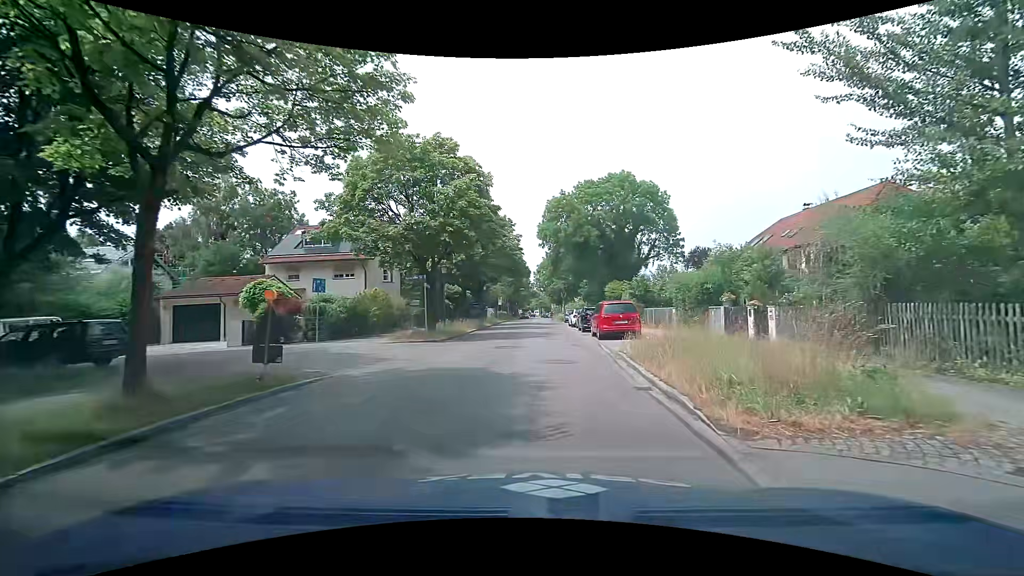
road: tertiary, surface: asphalt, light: Day
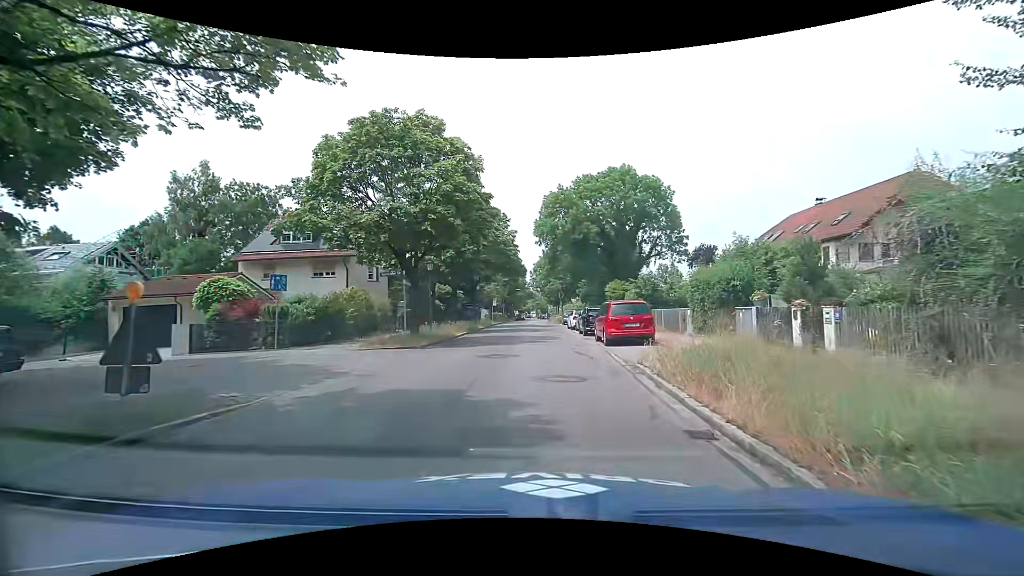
(0.0, +3.2) m; 0°
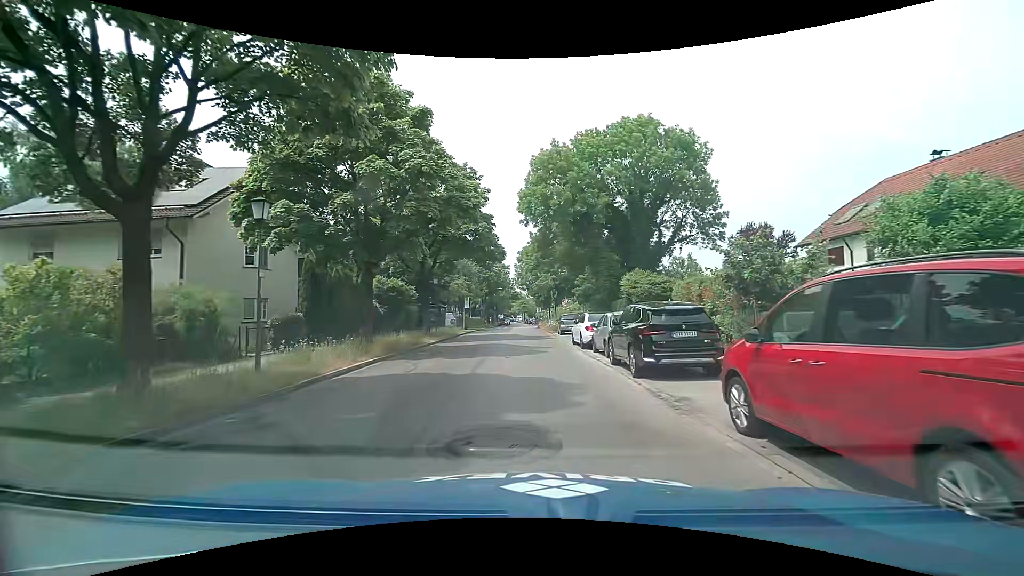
(+0.2, +16.6) m; +1°
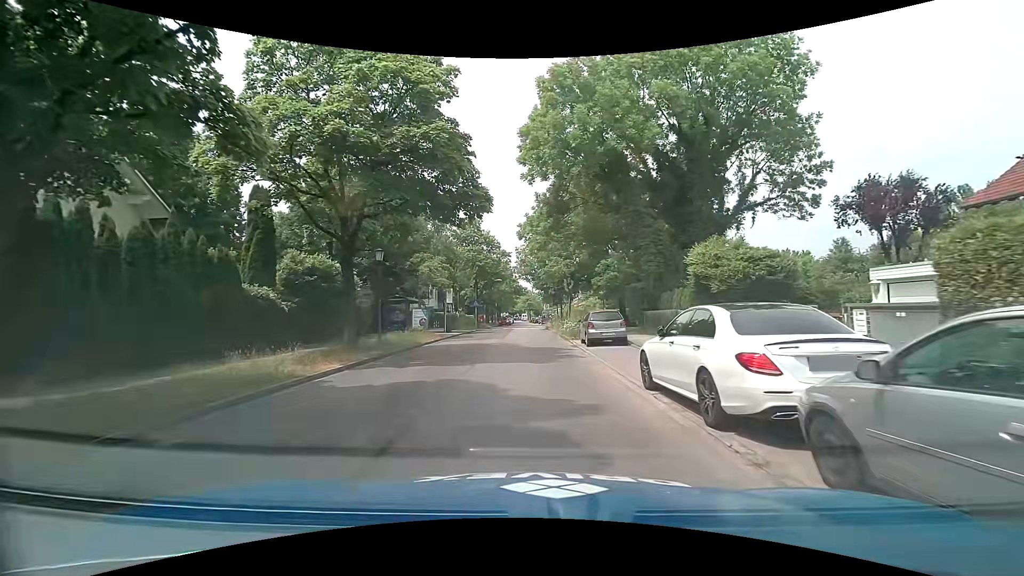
(0.0, +14.2) m; -1°
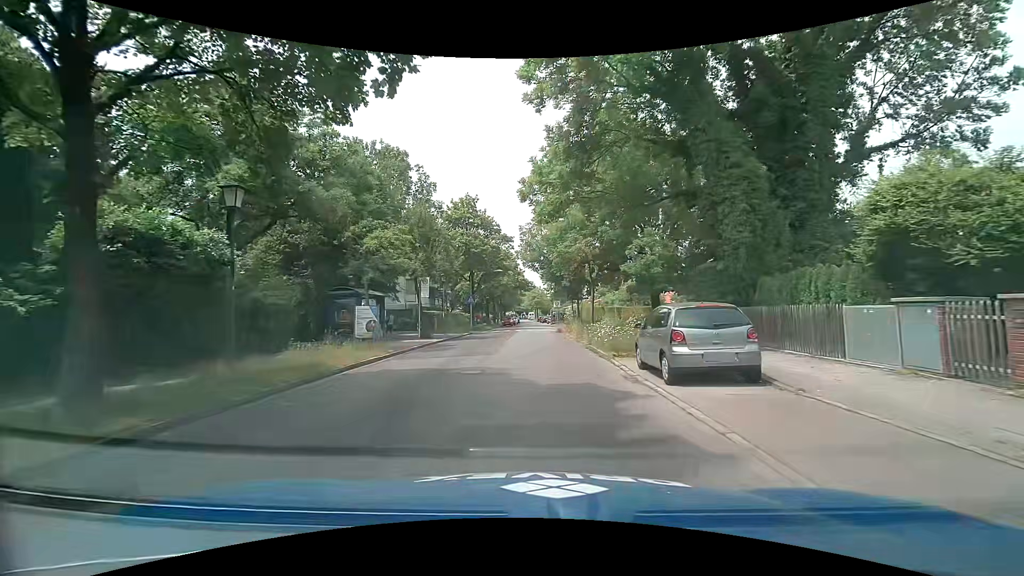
(0.0, +11.1) m; 0°
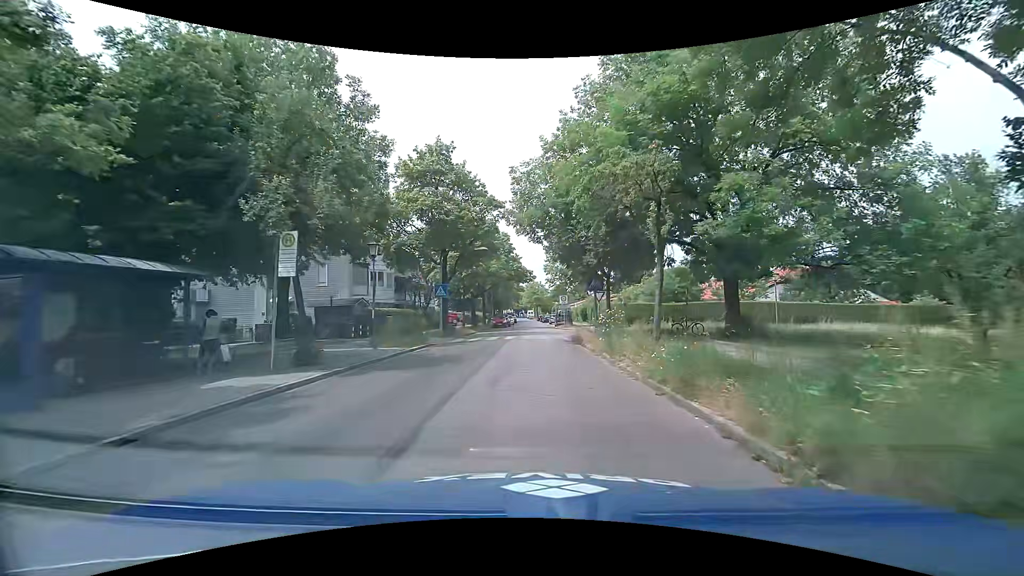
(+0.1, +15.4) m; +1°
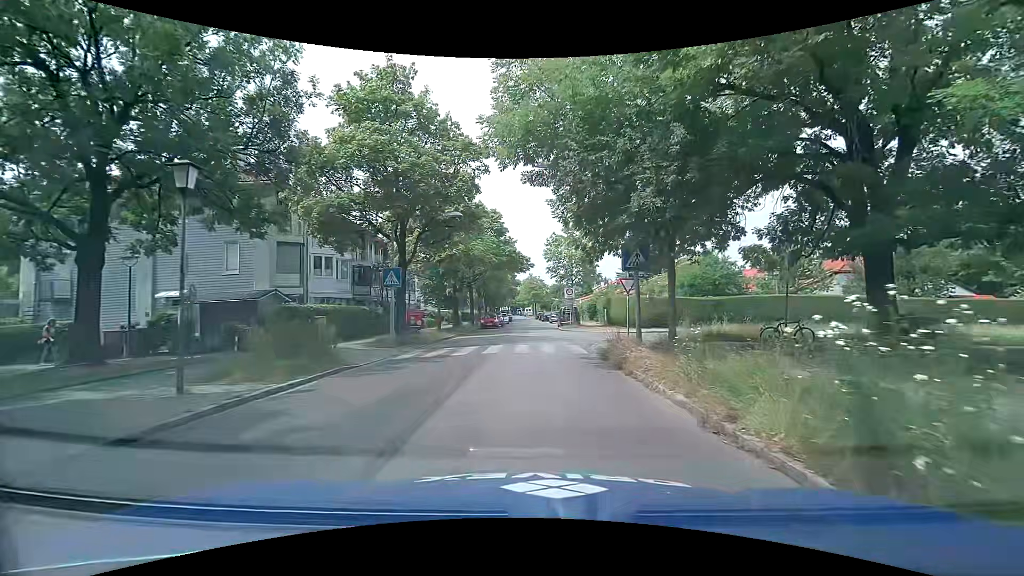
(-0.1, +10.6) m; 0°
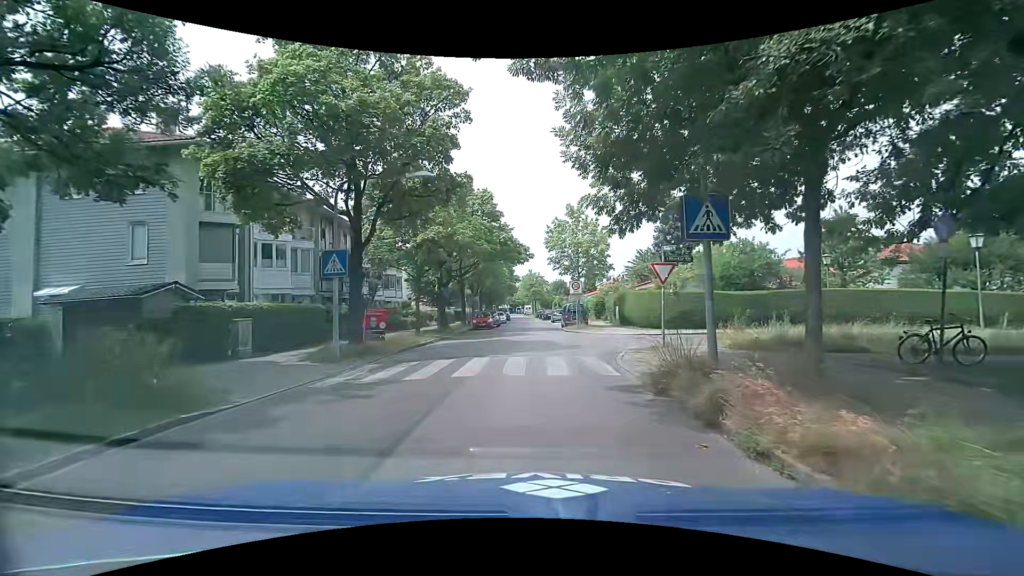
(0.0, +6.0) m; -1°
